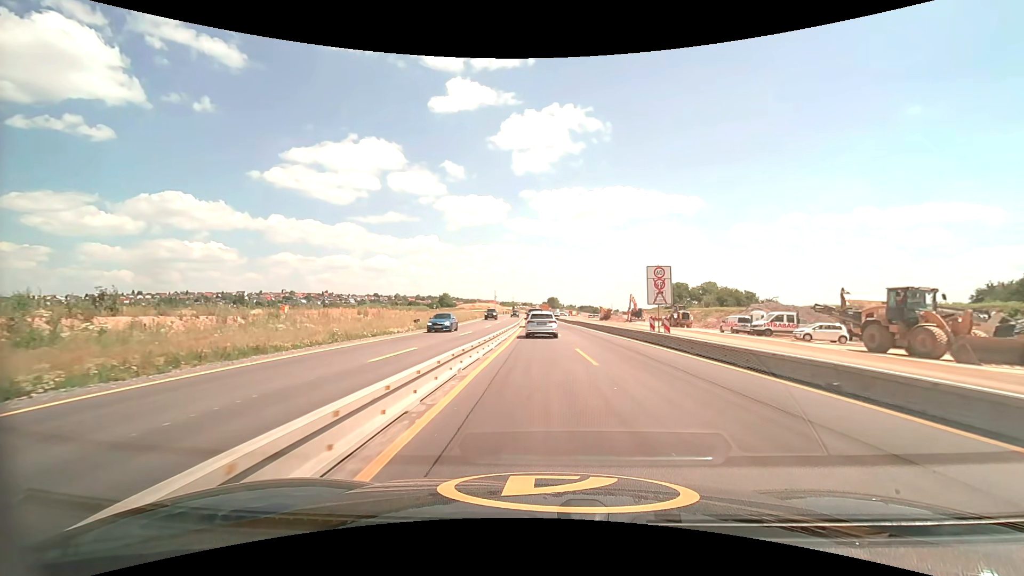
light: Day
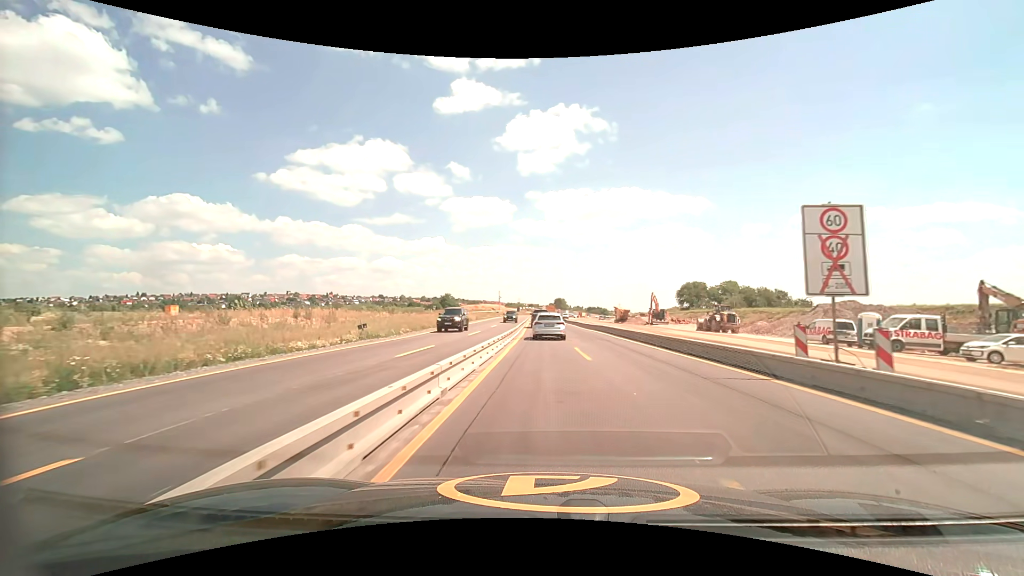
(-0.1, +15.0) m; -1°
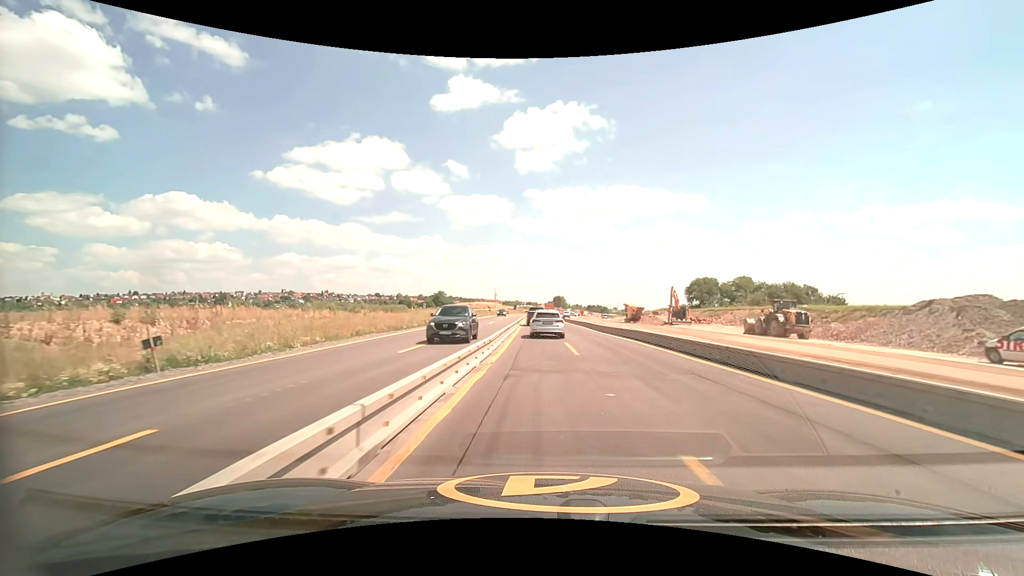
(+0.1, +15.9) m; 0°
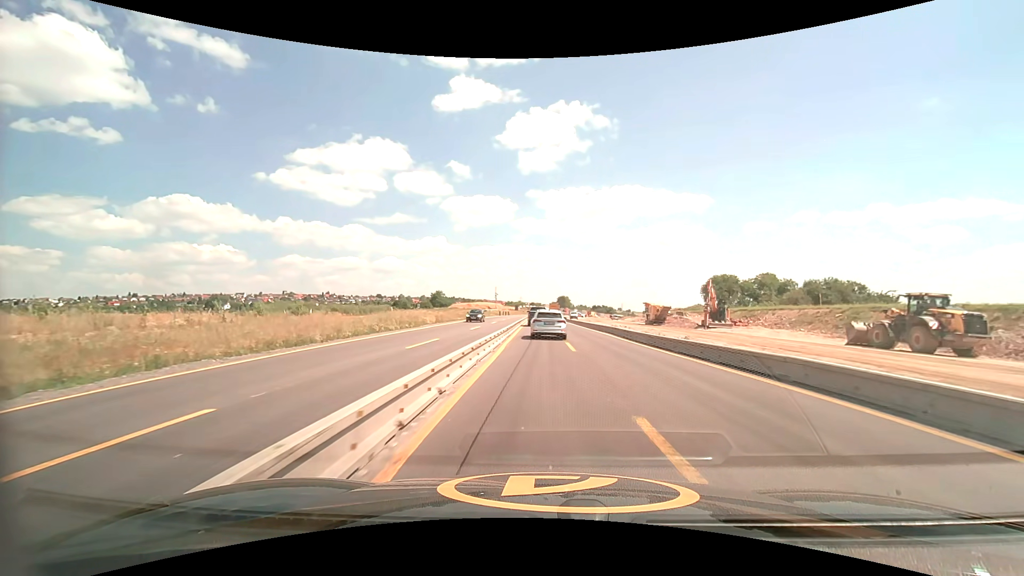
(0.0, +15.9) m; 0°
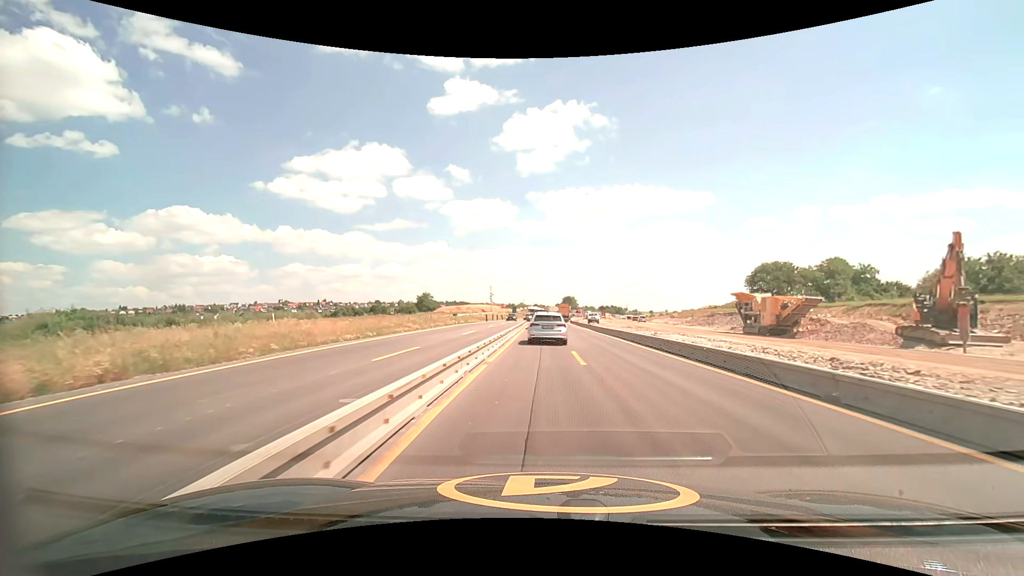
(-0.1, +38.0) m; 0°
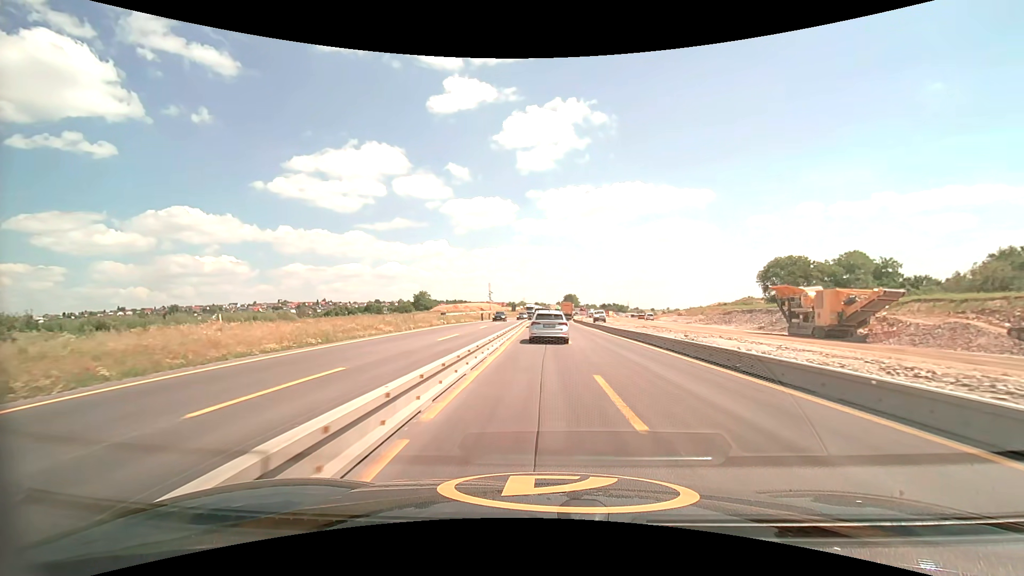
(0.0, +7.7) m; 0°
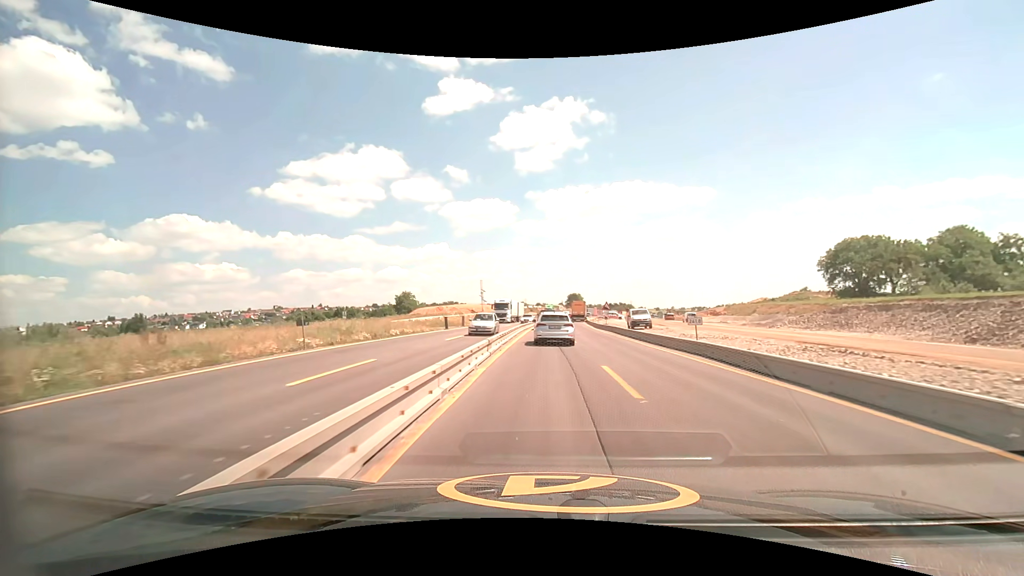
(-0.1, +31.1) m; 0°
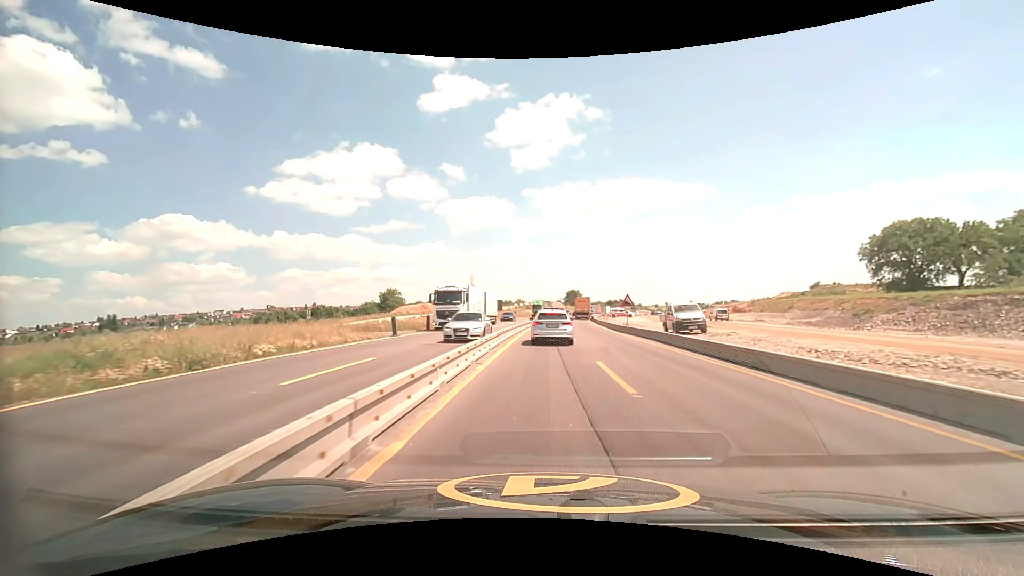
(0.0, +16.0) m; 0°
